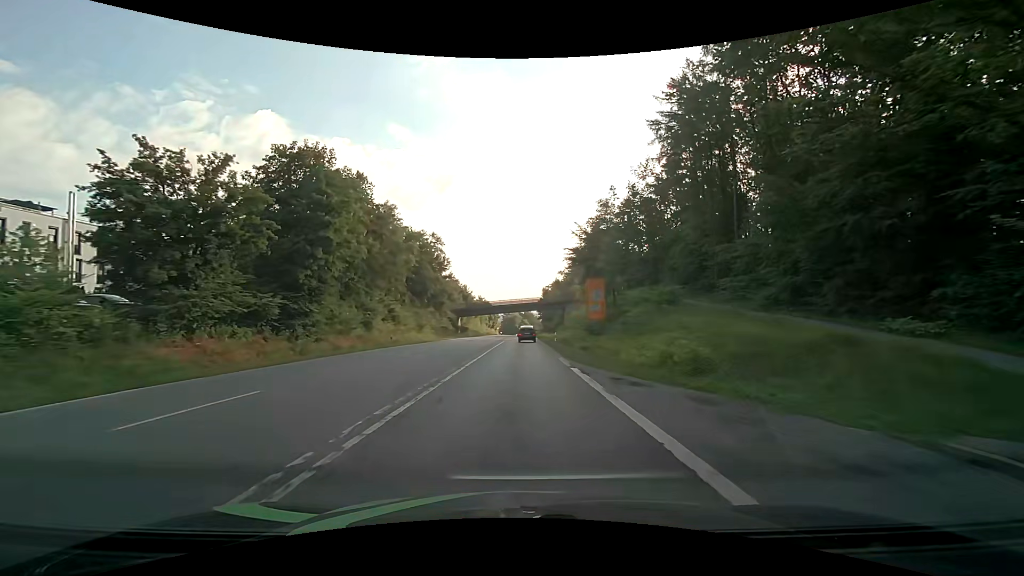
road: secondary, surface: asphalt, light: Day
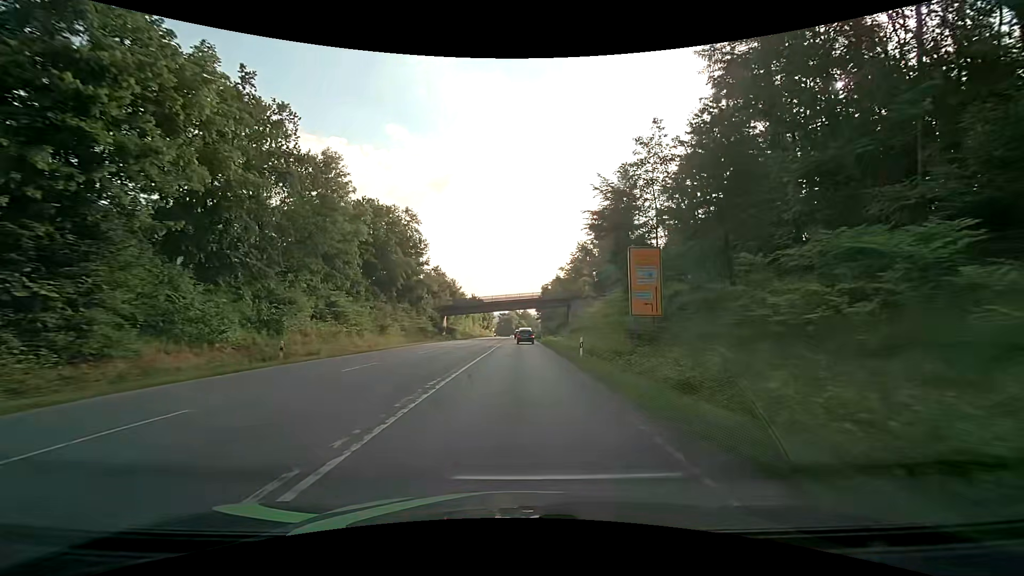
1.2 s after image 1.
(+0.2, +18.5) m; +1°
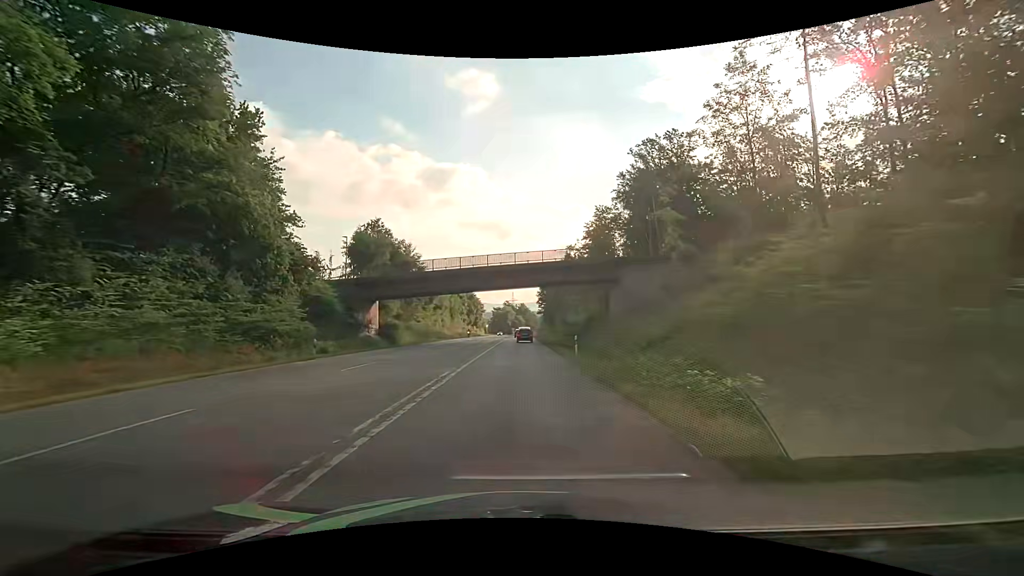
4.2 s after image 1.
(+0.3, +45.9) m; 0°
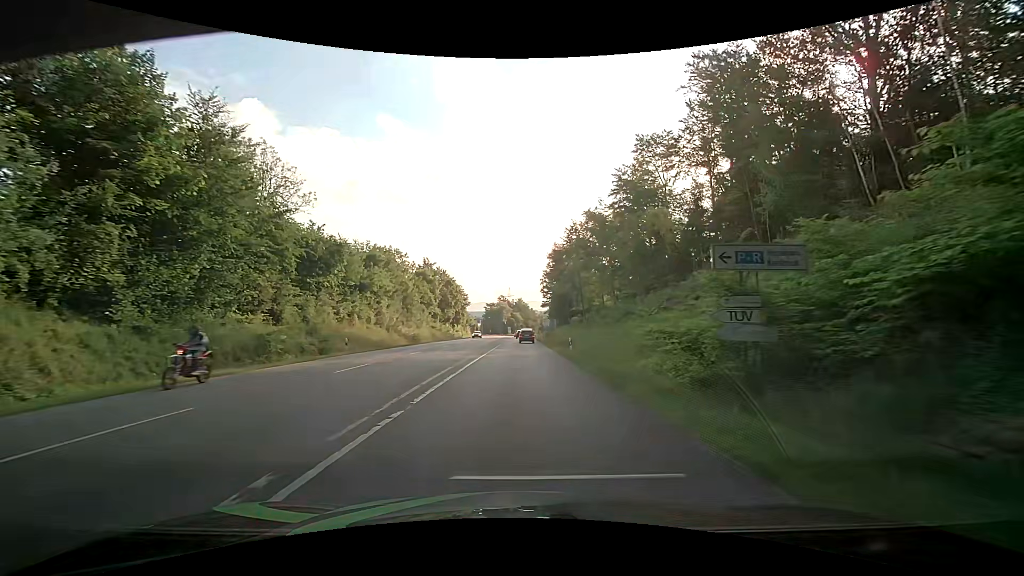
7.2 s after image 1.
(+0.2, +45.9) m; 0°
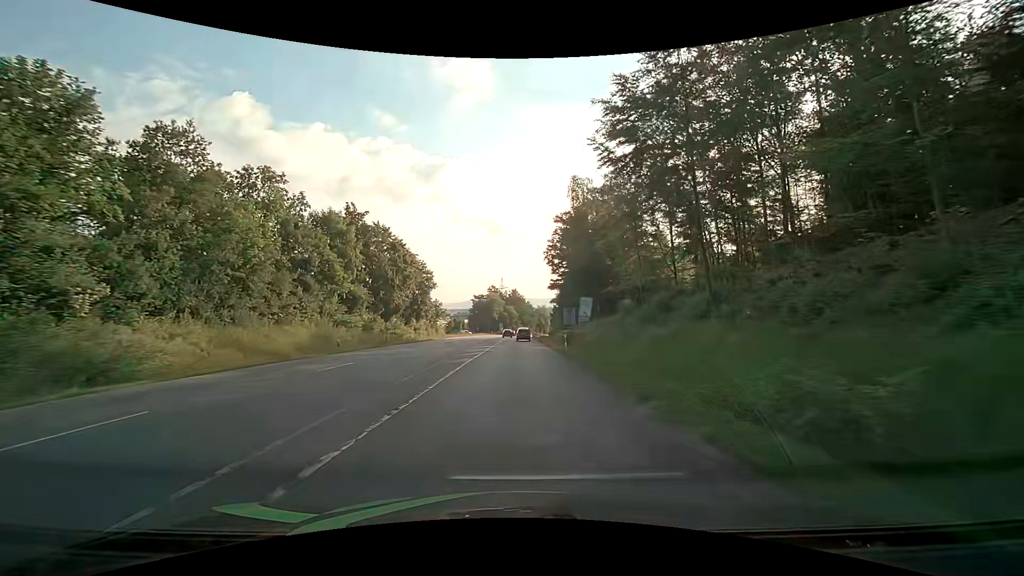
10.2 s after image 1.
(+0.6, +46.0) m; +1°
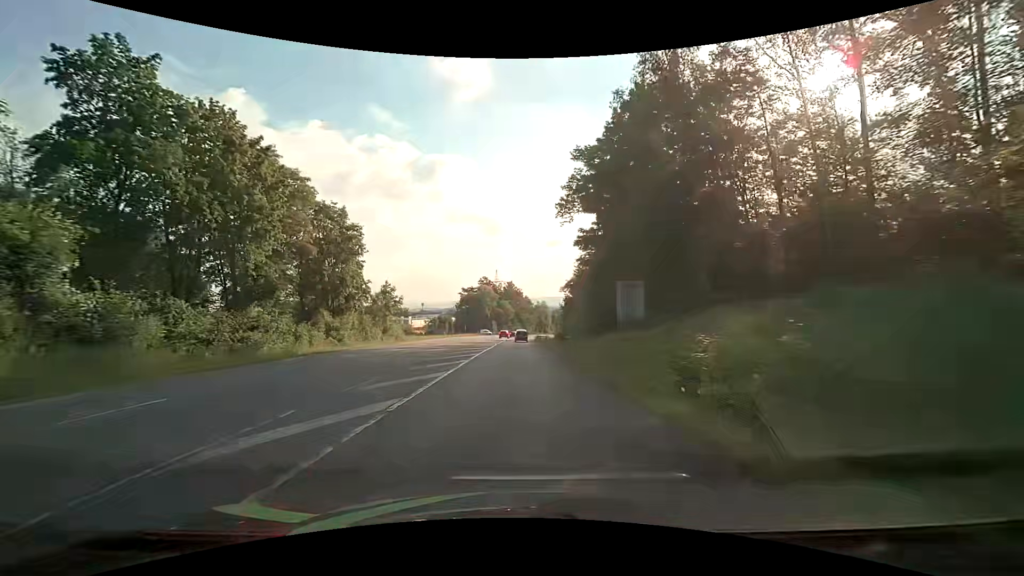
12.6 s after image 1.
(0.0, +36.7) m; 0°
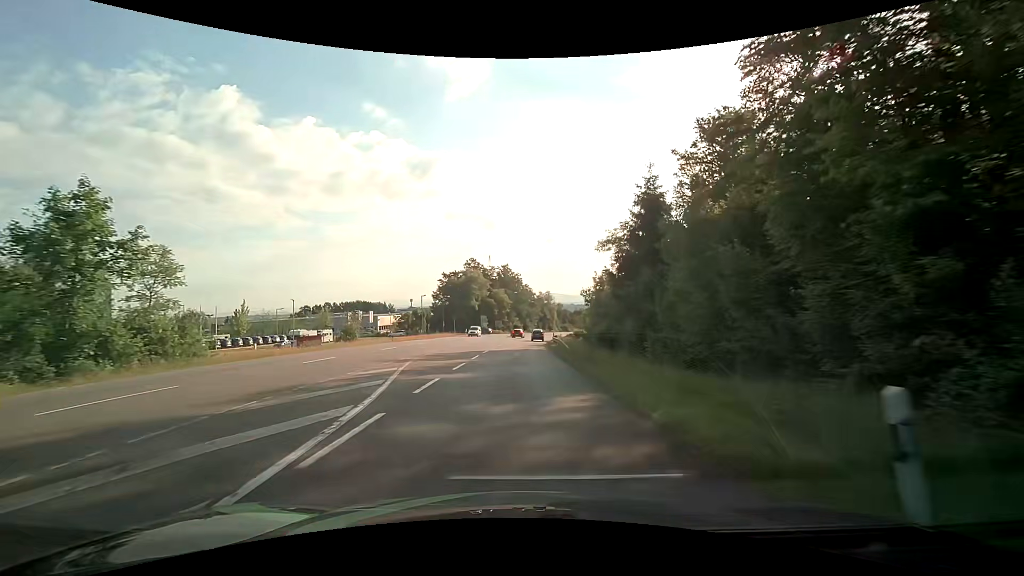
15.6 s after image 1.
(+0.2, +45.9) m; 0°
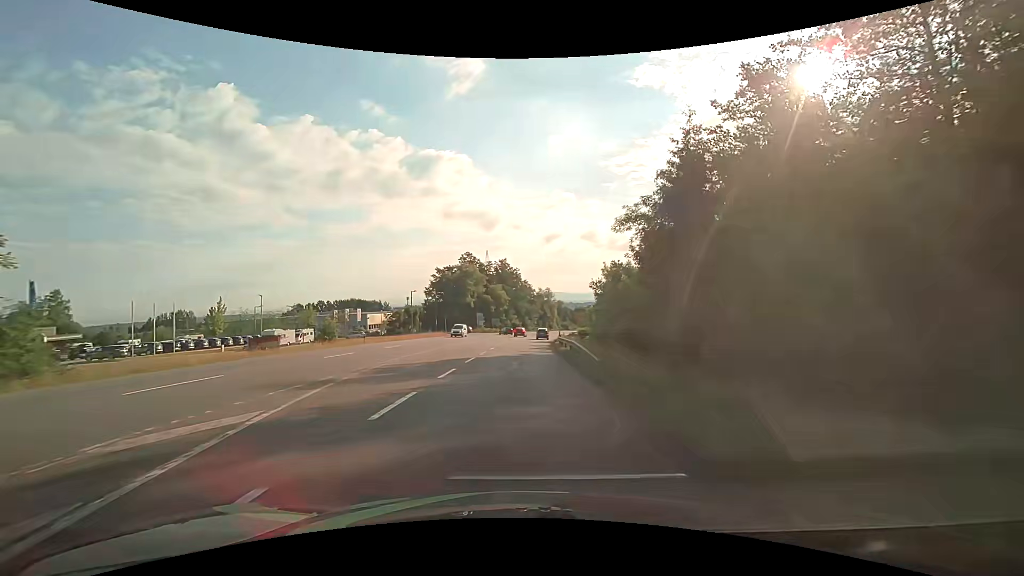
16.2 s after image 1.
(0.0, +9.2) m; 0°
(0, +10) (0, +20) (0, +30) (0, +40) (+1, +50) (+2, +60) (+2, +70) (+3, +80) (+5, +90) (+6, +100) m
